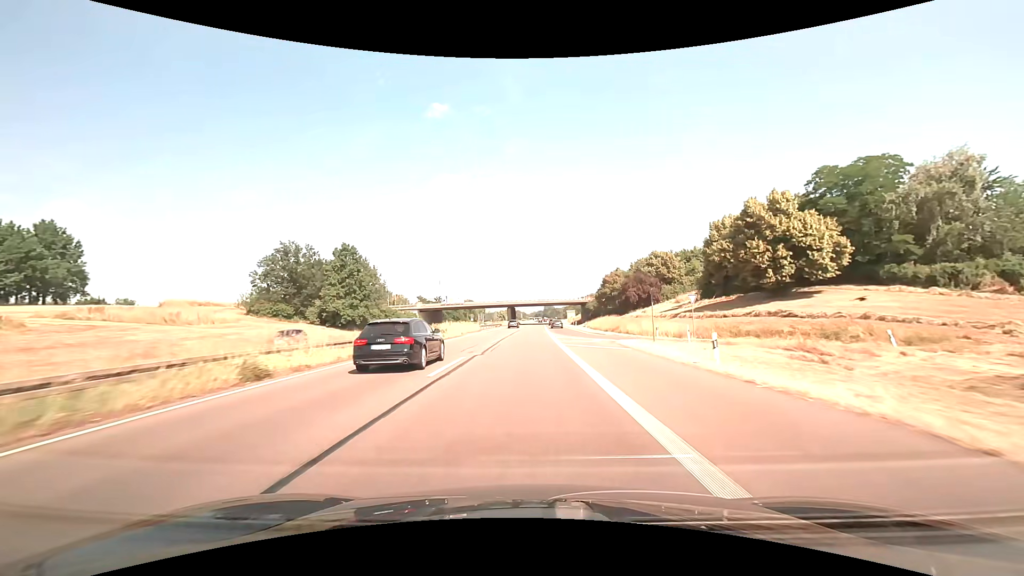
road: trunk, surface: asphalt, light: Day
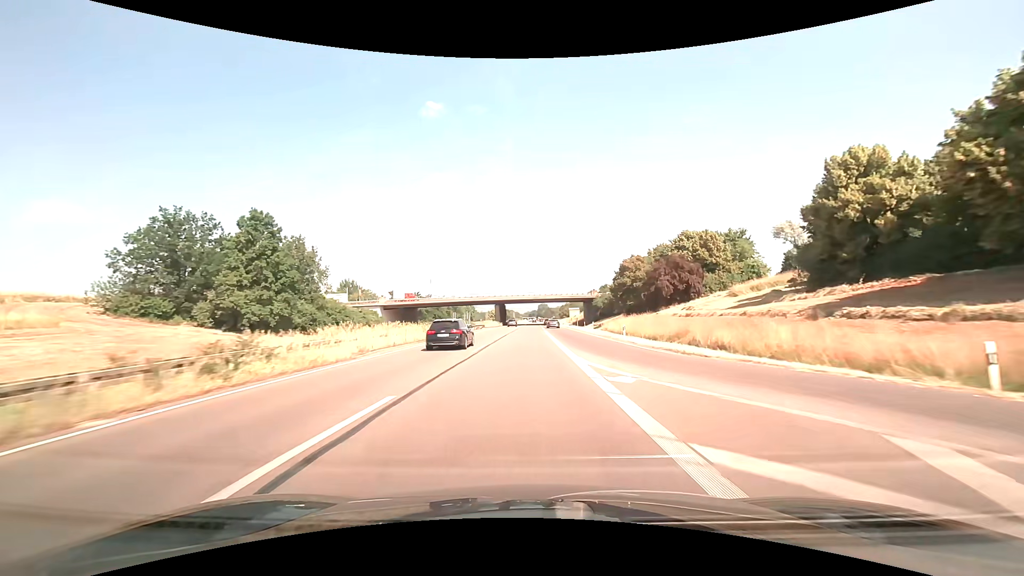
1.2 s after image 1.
(+0.2, +27.7) m; +1°
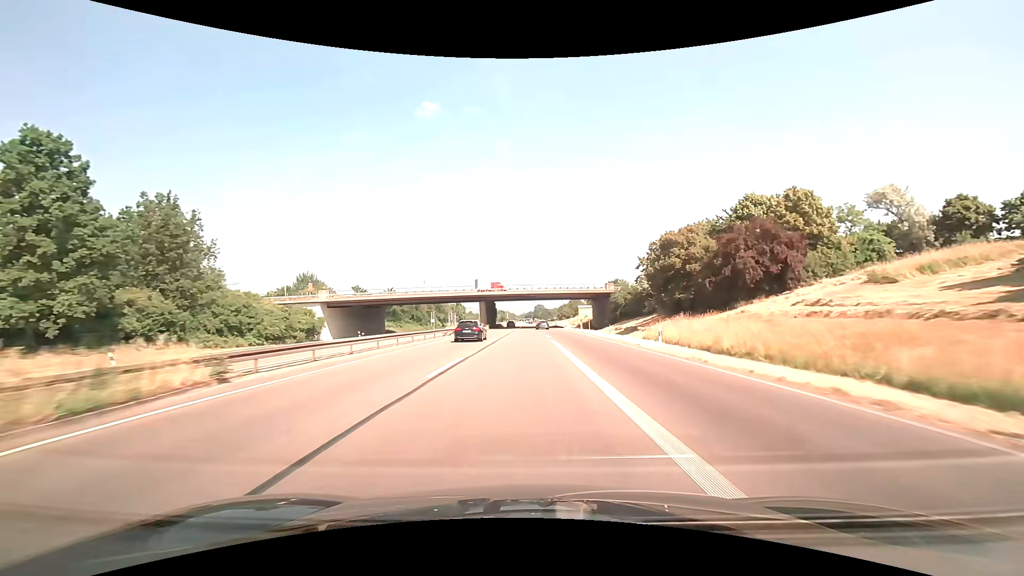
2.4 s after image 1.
(+0.1, +27.8) m; 0°
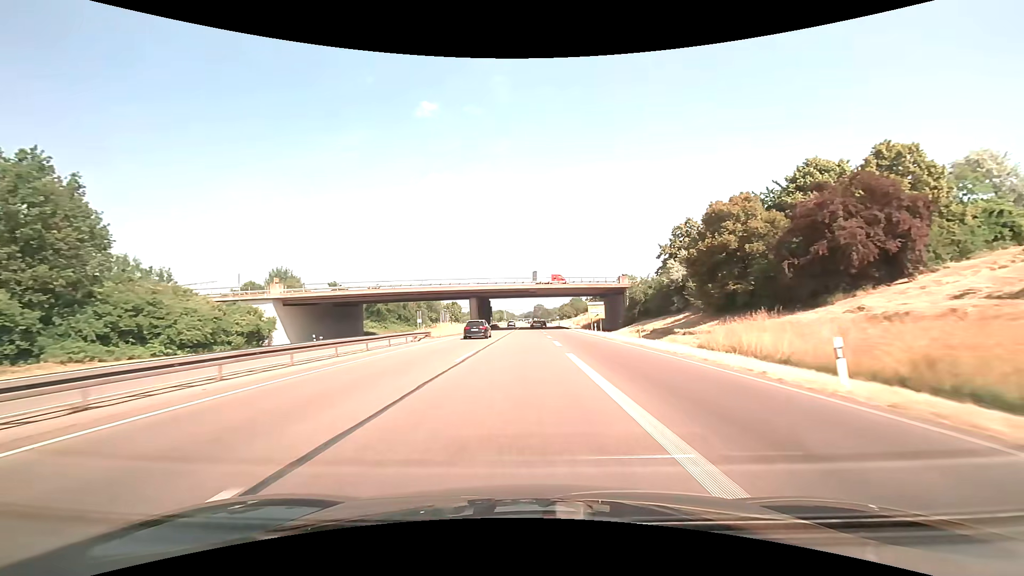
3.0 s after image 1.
(0.0, +13.9) m; 0°
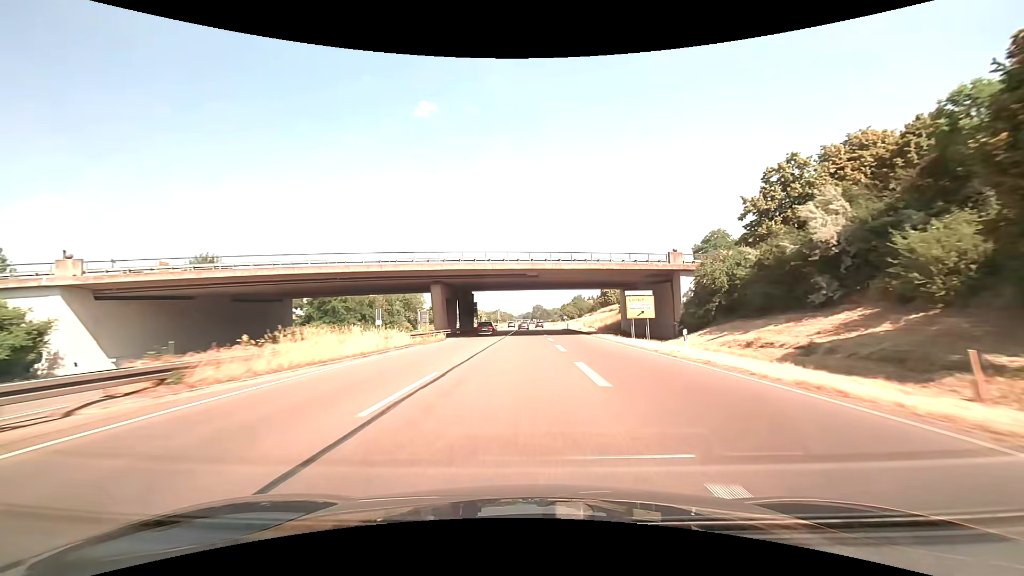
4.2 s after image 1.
(+0.1, +27.7) m; 0°
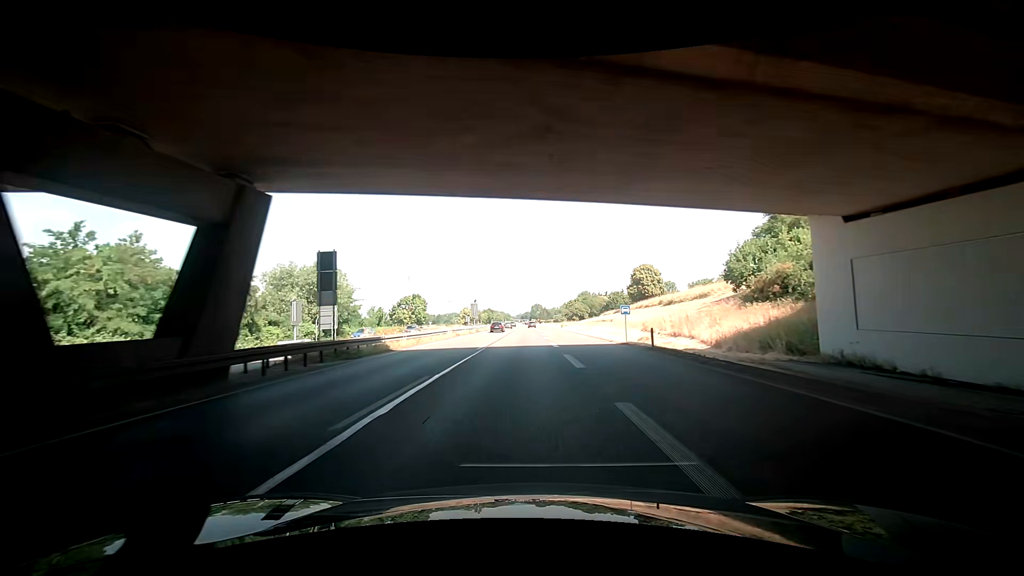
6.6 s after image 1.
(-0.2, +56.3) m; -2°
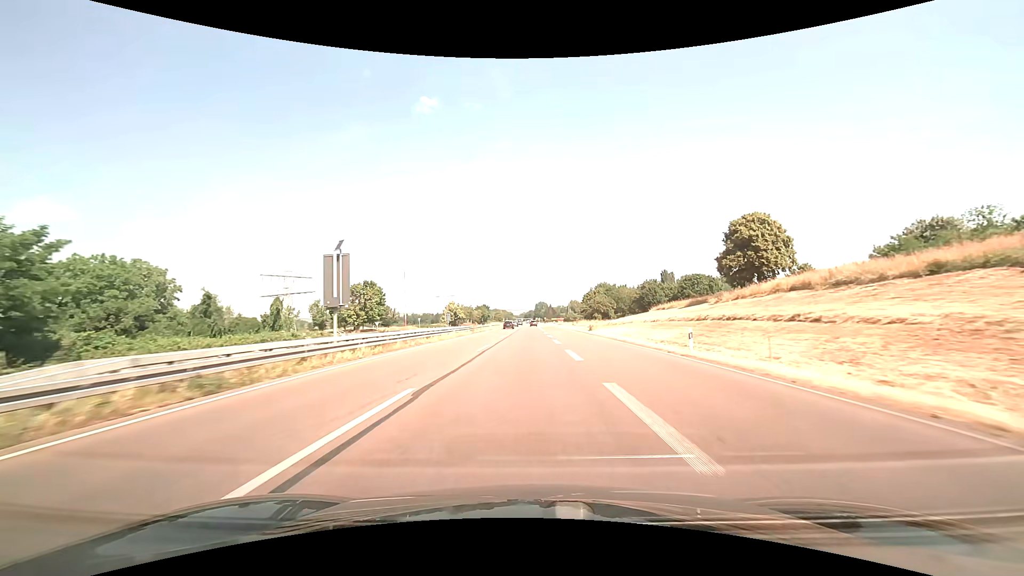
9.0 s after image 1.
(+1.1, +57.9) m; +2°
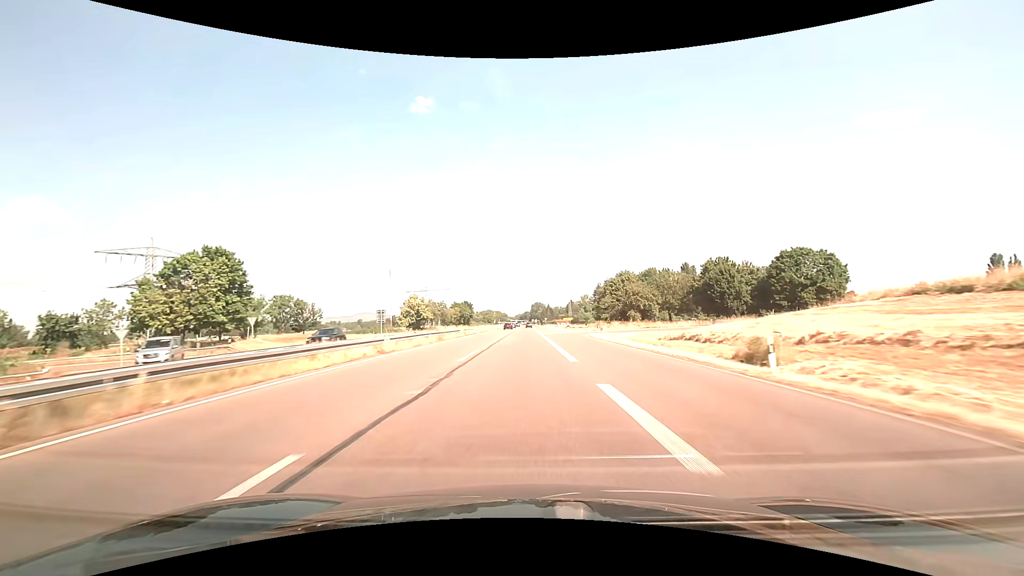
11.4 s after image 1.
(+0.3, +60.3) m; +1°
(0, +10) (0, +20) (0, +30) (0, +40) (0, +50) (0, +60) (0, +70) (0, +80) (0, +90) (0, +100) m
